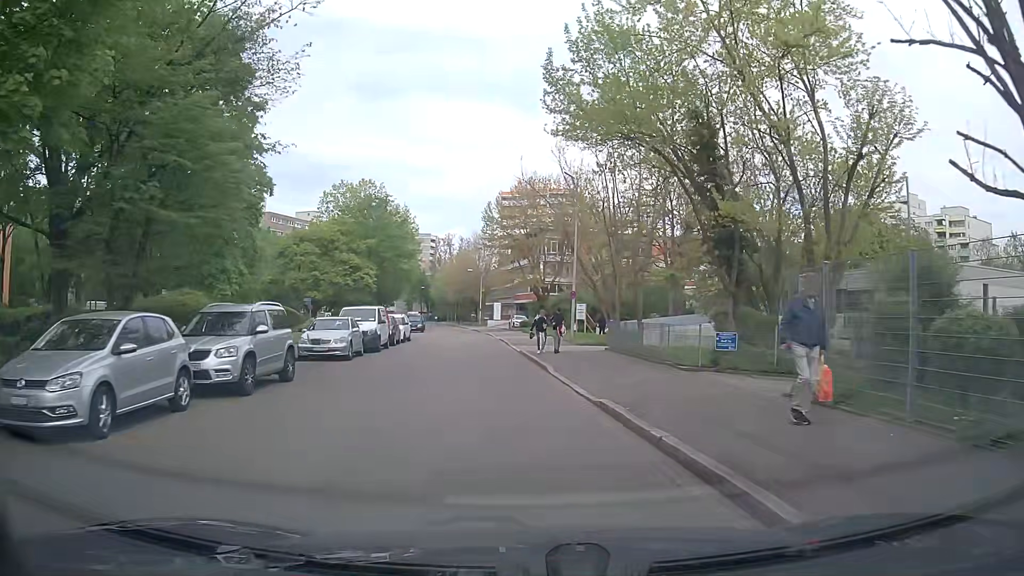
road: residential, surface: asphalt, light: Day
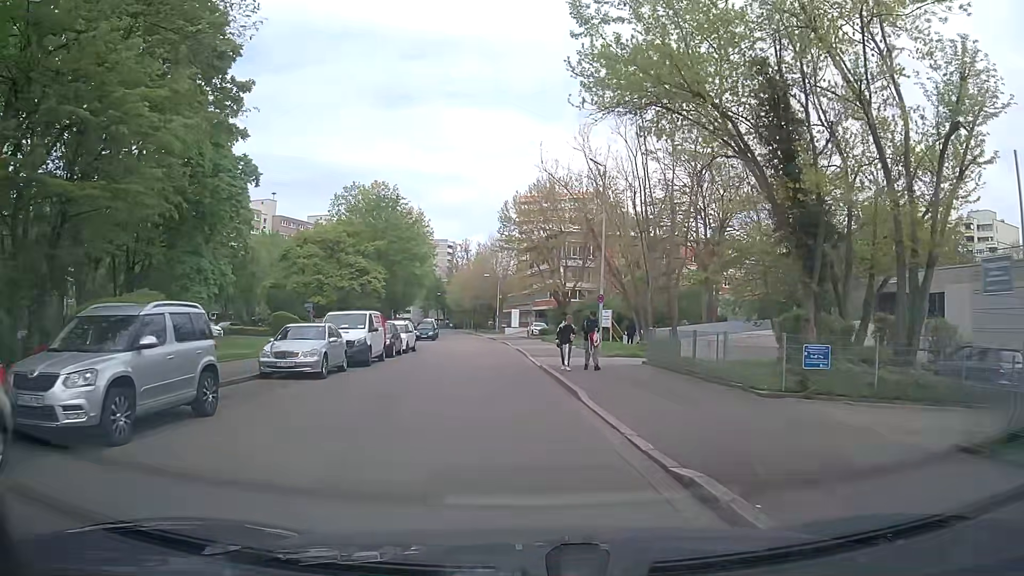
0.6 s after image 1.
(-0.2, +4.7) m; -2°
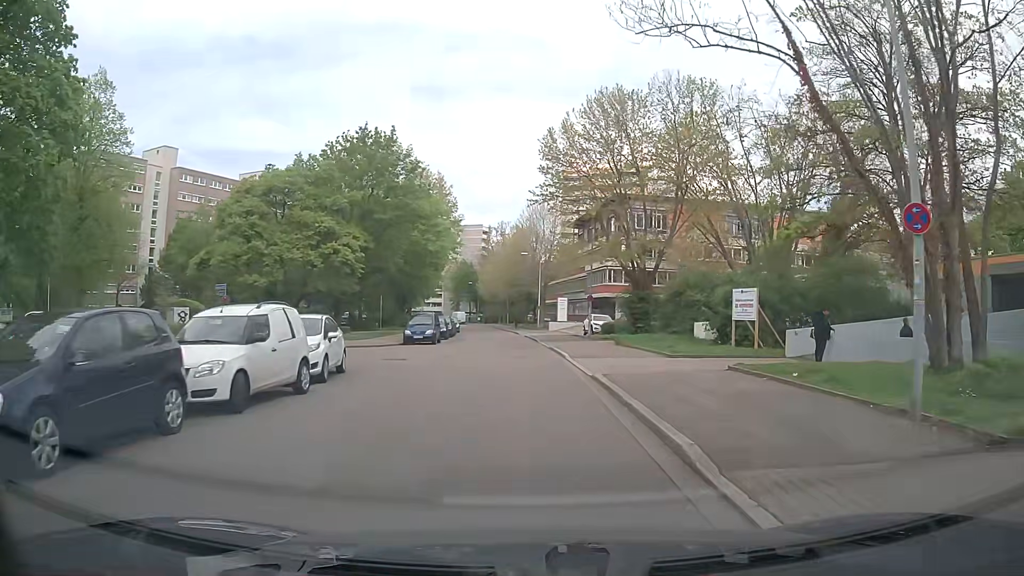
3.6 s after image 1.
(-1.4, +23.6) m; -3°
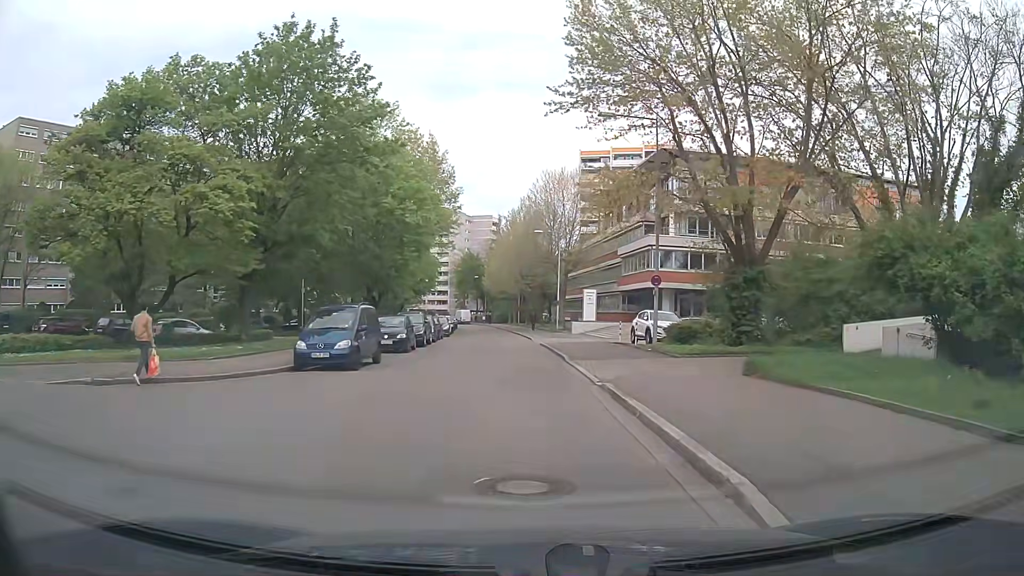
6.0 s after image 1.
(-0.5, +18.9) m; -2°
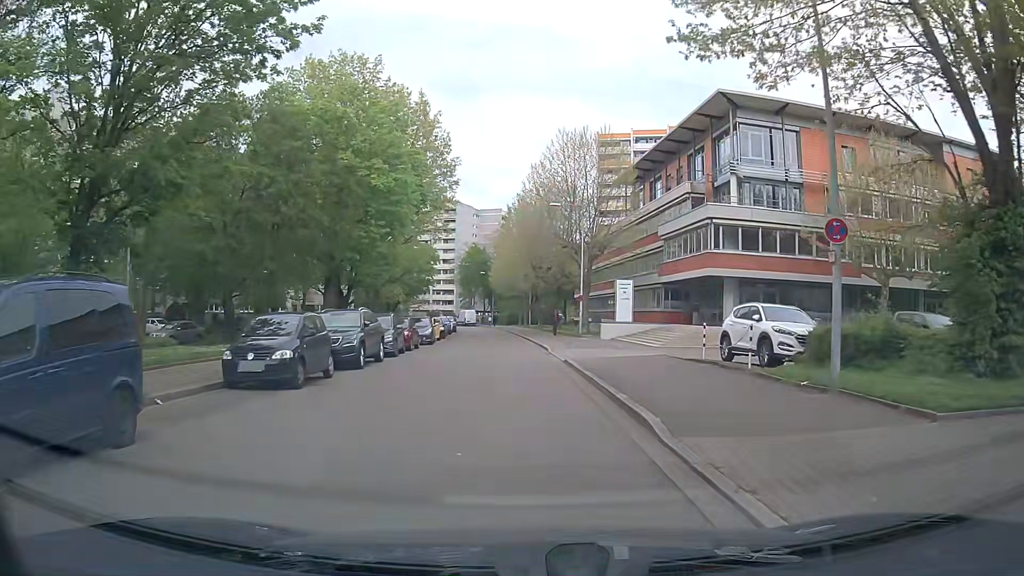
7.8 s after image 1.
(-0.2, +14.1) m; -2°
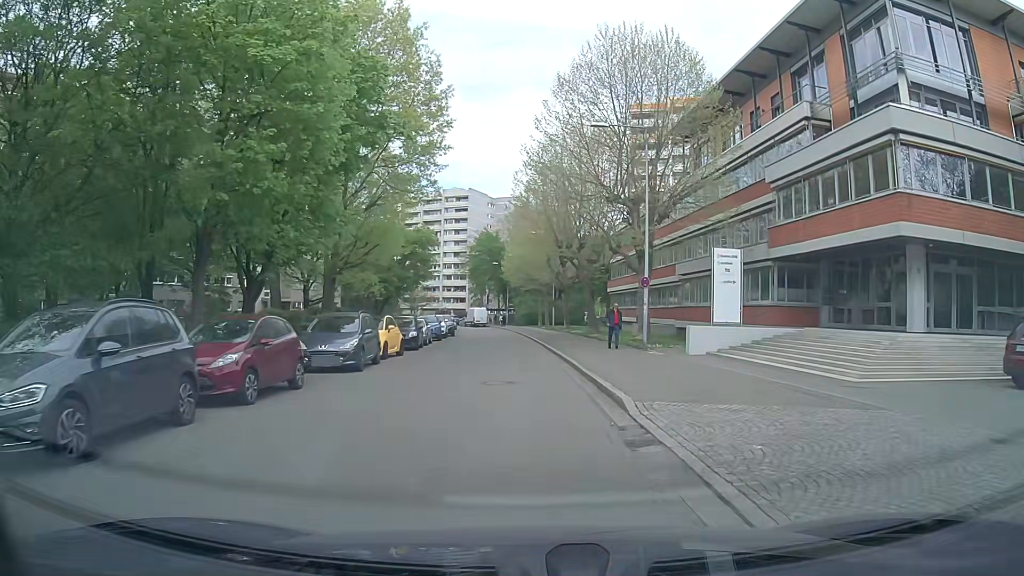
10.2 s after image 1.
(0.0, +18.6) m; 0°
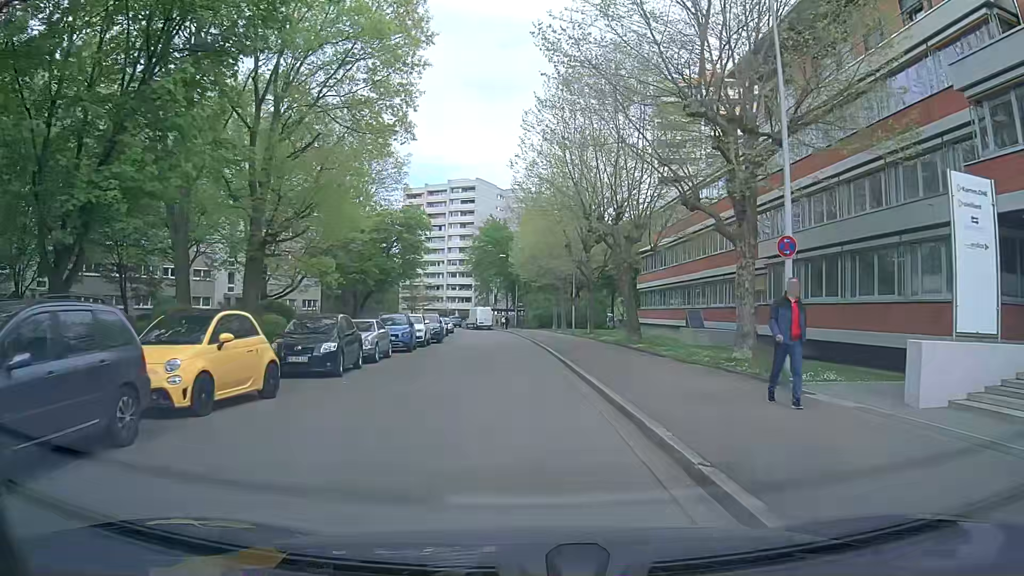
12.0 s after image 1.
(-0.2, +13.7) m; -1°
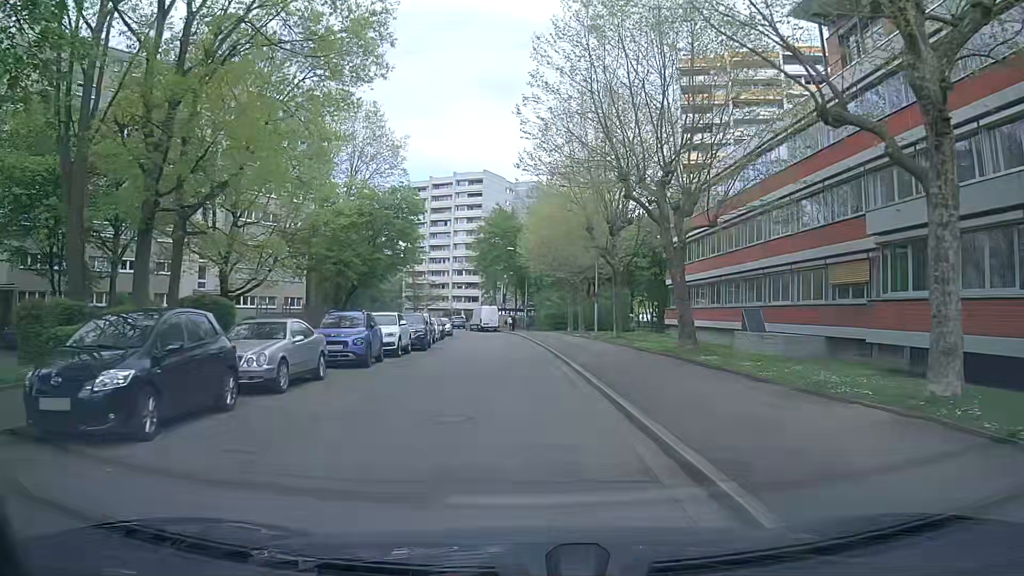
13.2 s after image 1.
(0.0, +9.0) m; -1°
(0, +10) (0, +20) (-1, +30) (-1, +40) (-2, +50) (-4, +60) (-6, +69) (-9, +79) (-12, +89) (-15, +98) m
